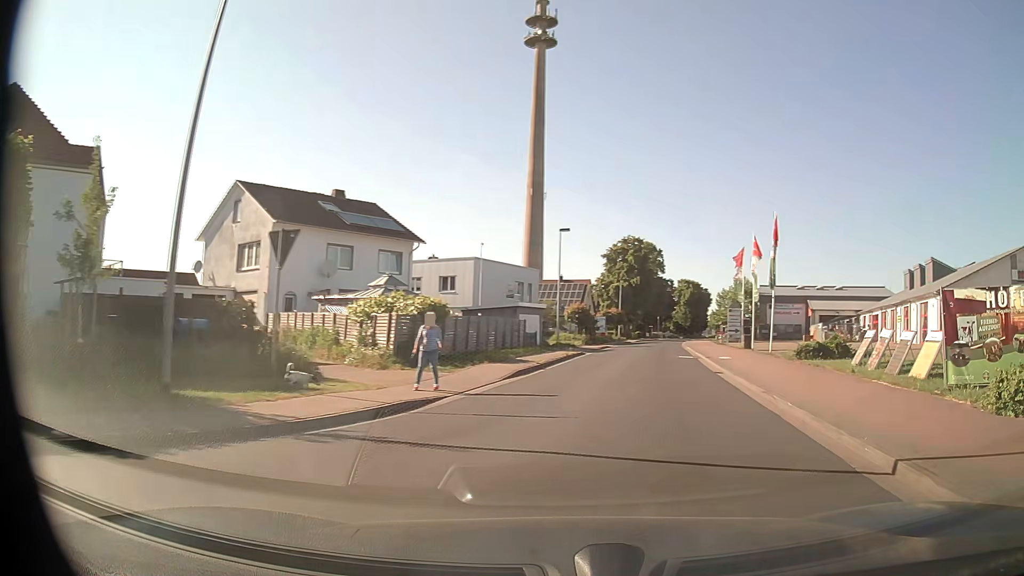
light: Day
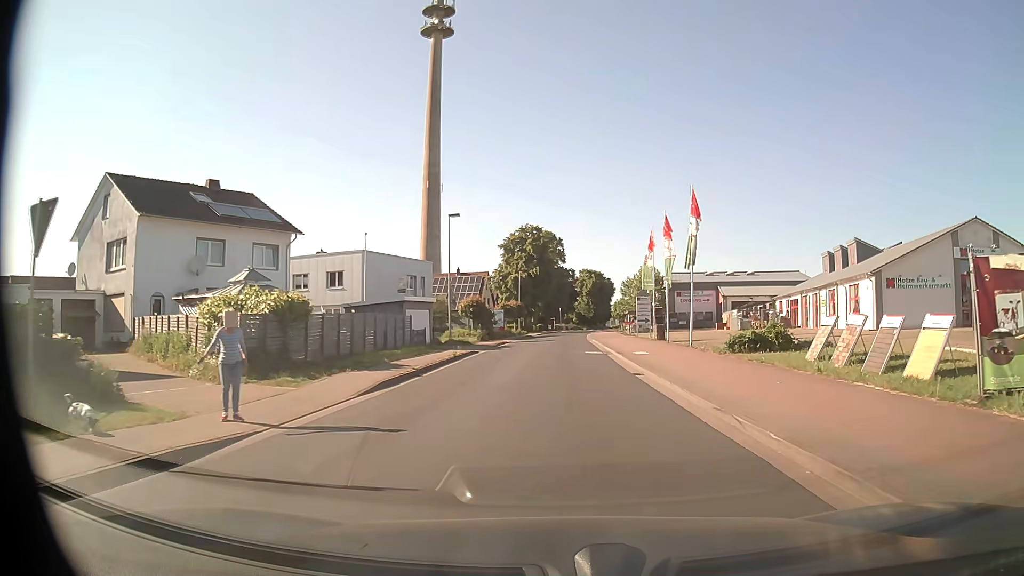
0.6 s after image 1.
(+0.5, +4.4) m; +9°
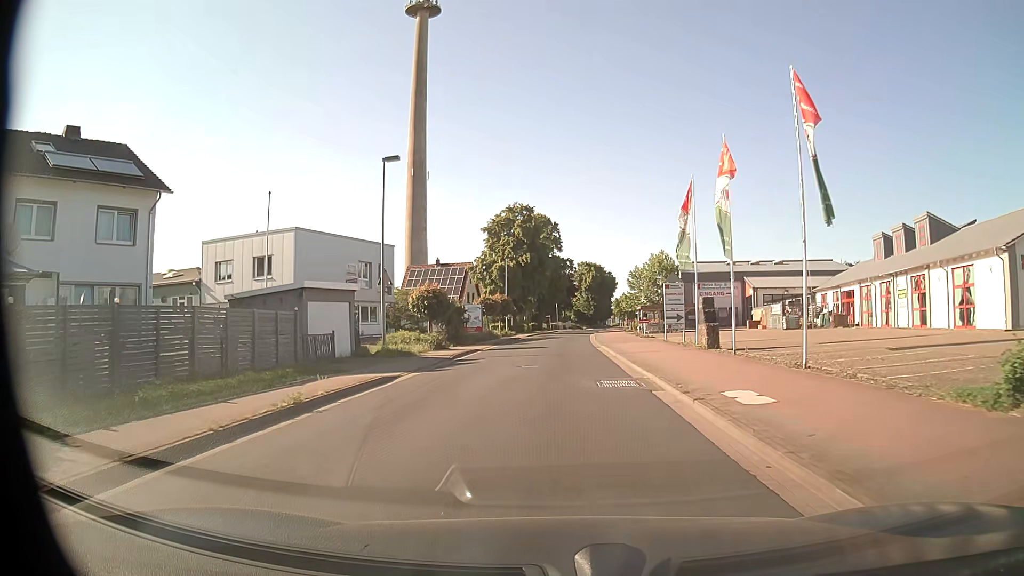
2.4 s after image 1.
(+0.4, +15.2) m; 0°
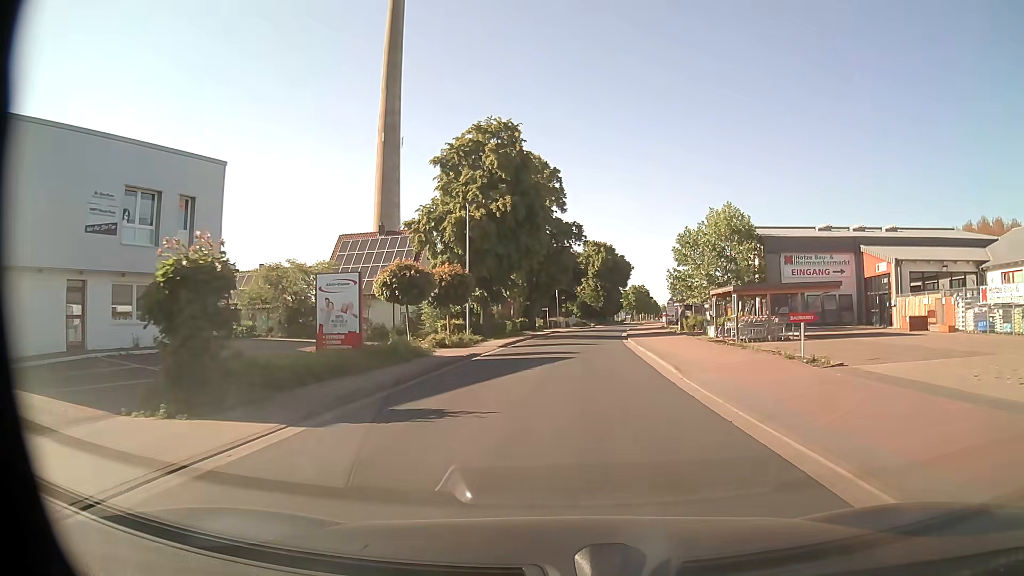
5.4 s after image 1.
(0.0, +31.2) m; 0°
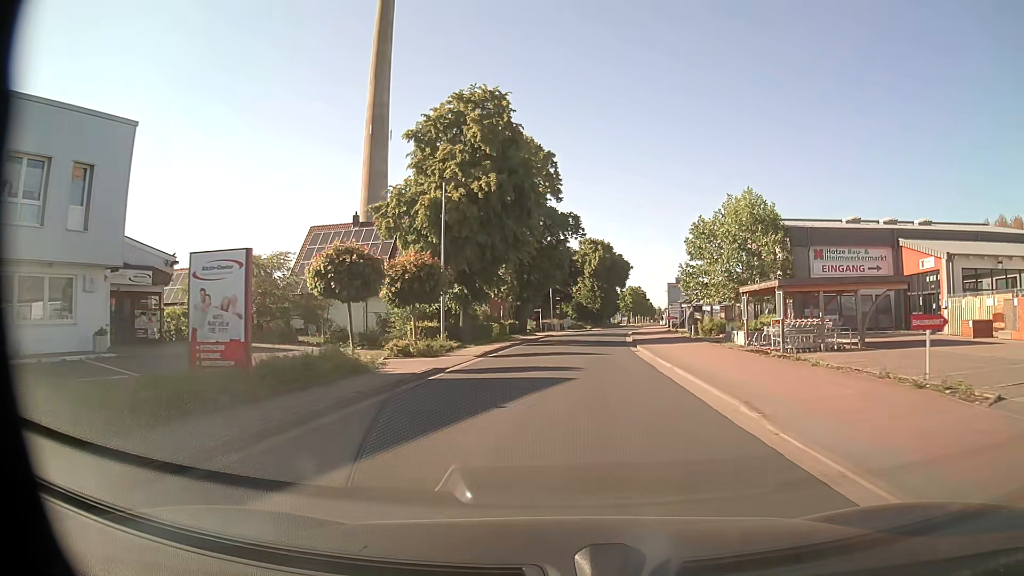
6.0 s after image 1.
(0.0, +6.7) m; 0°
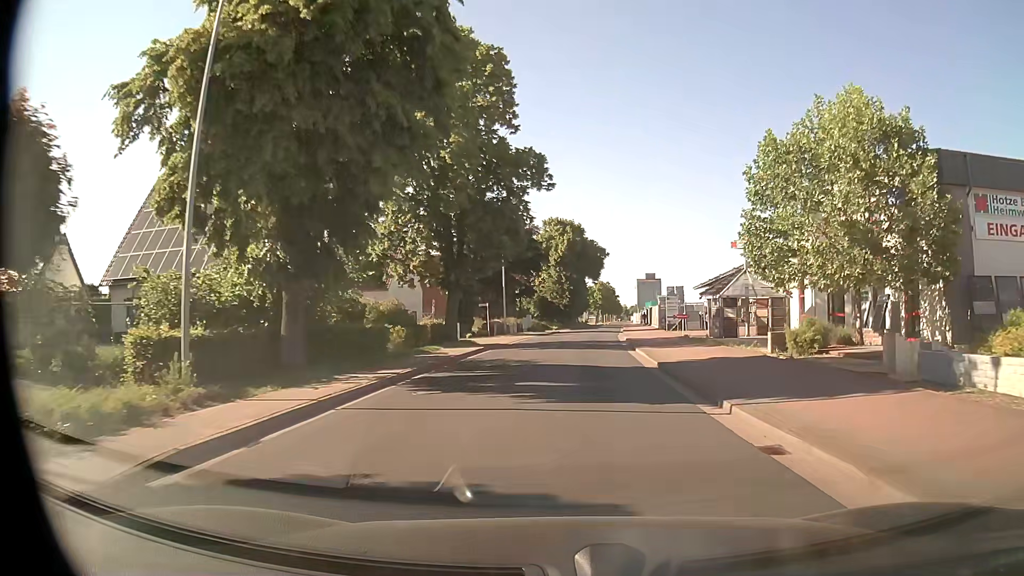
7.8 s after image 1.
(+0.5, +20.6) m; +3°
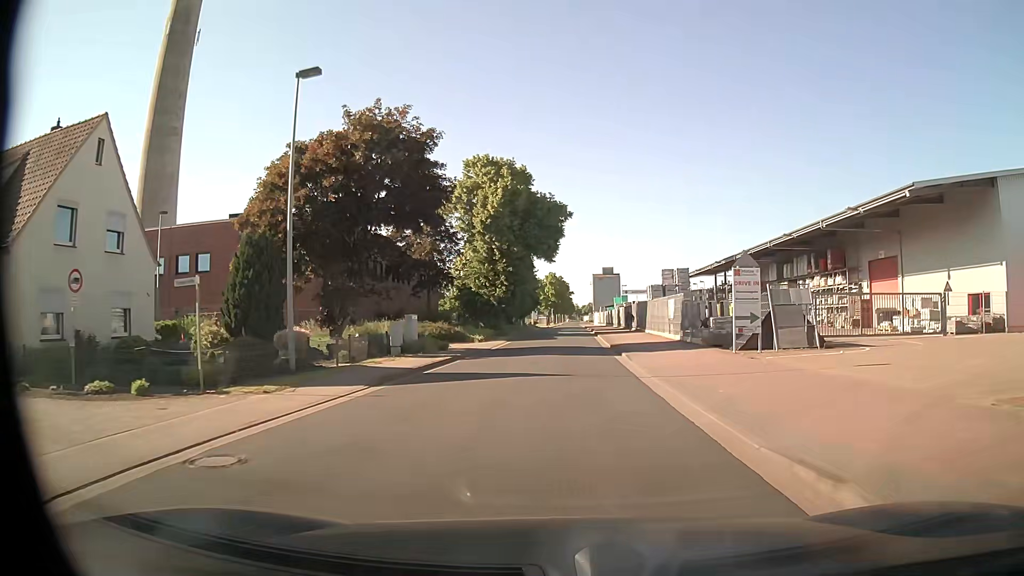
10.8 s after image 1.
(+1.6, +35.0) m; +5°
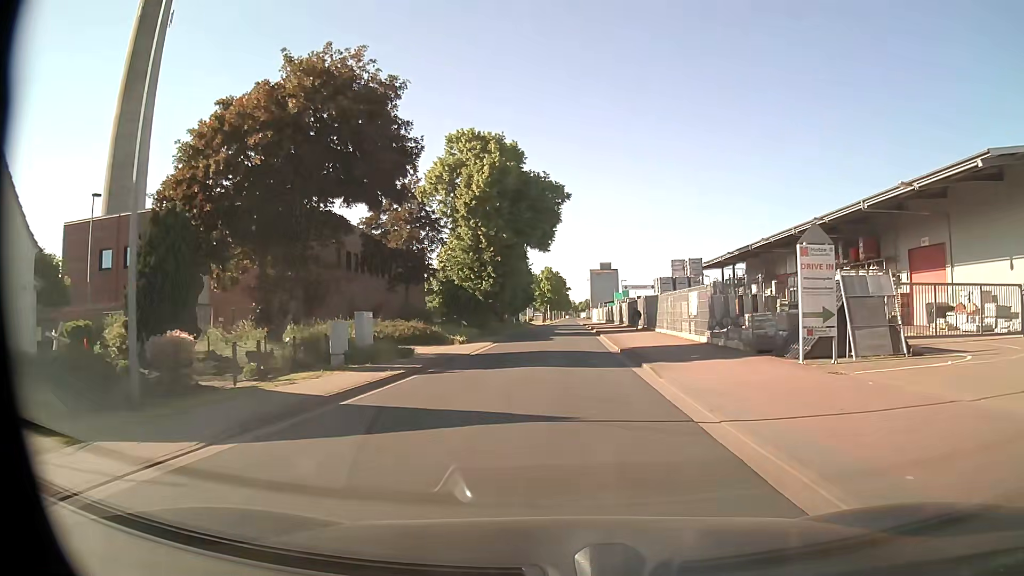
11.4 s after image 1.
(0.0, +7.0) m; 0°
(0, +10) (0, +20) (0, +30) (+1, +40) (+1, +50) (+1, +60) (+1, +70) (+1, +80) (+1, +90) (+2, +100) m
